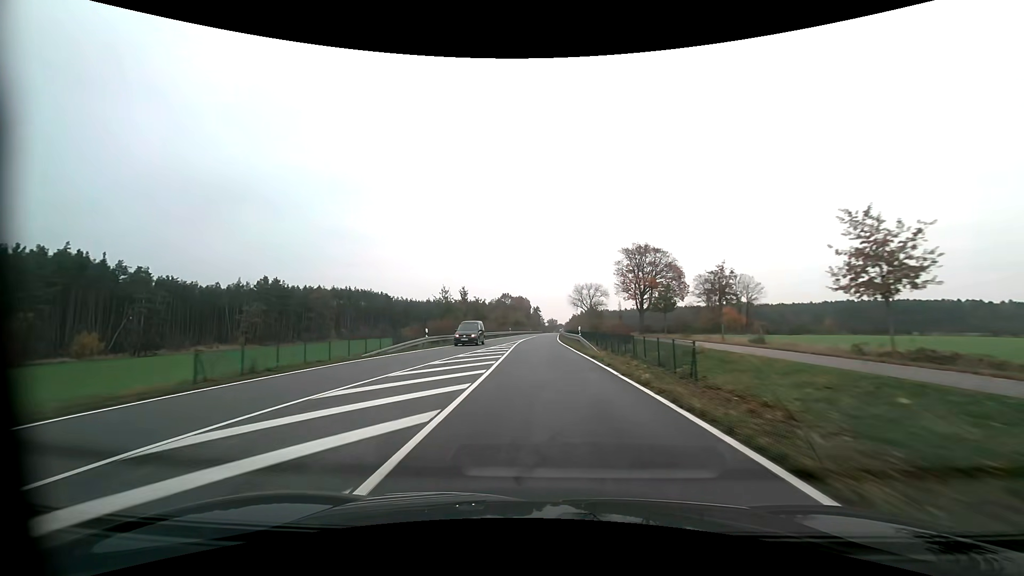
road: primary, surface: asphalt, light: Day
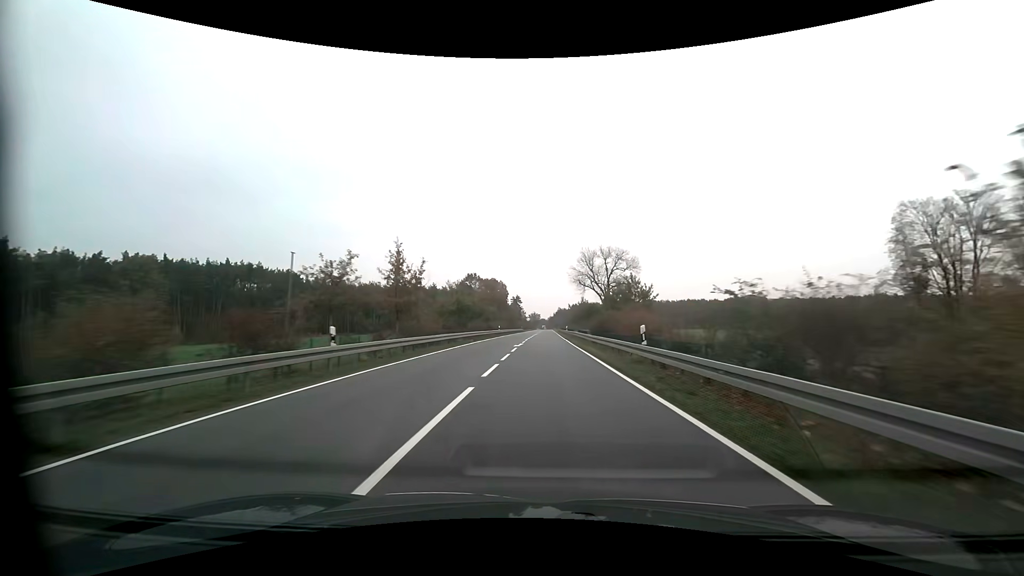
(+0.5, +71.2) m; +2°
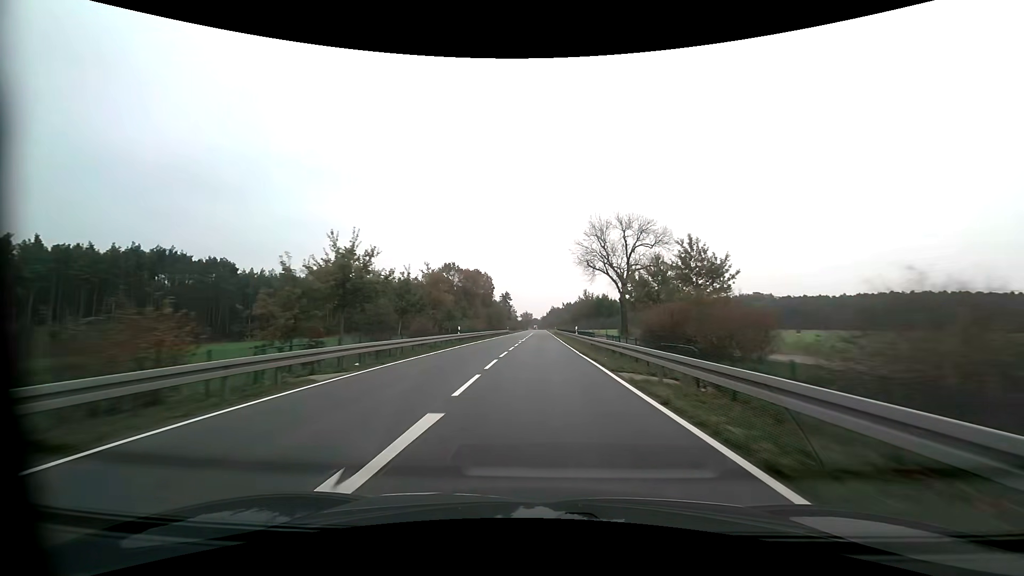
(+0.3, +28.5) m; +1°
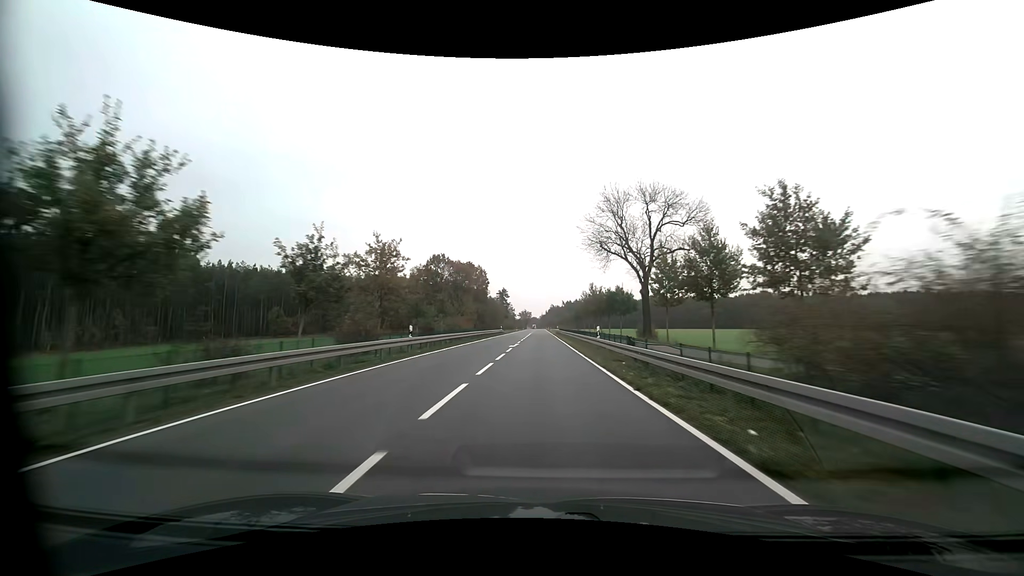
(0.0, +14.4) m; 0°
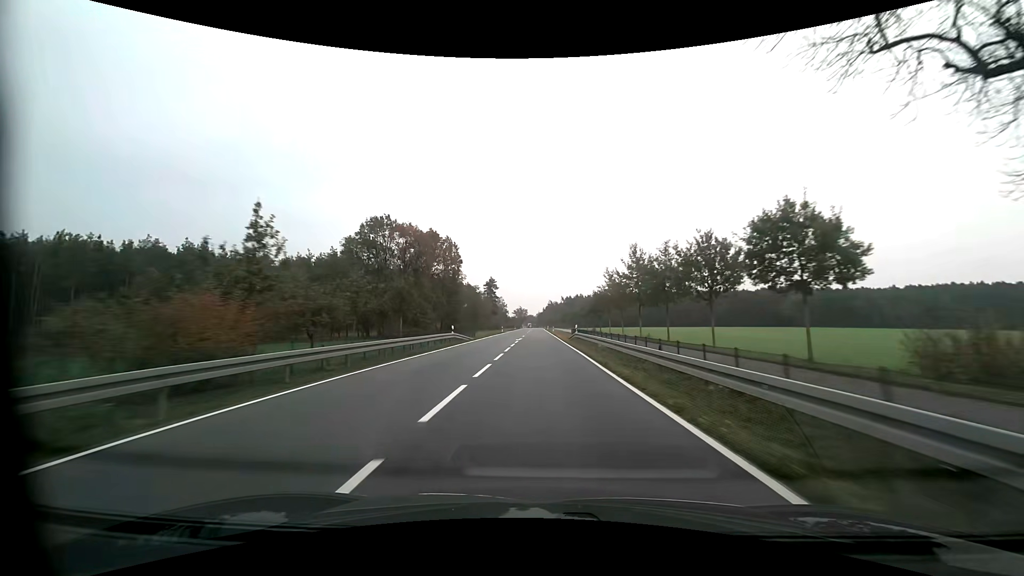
(+0.2, +43.7) m; 0°
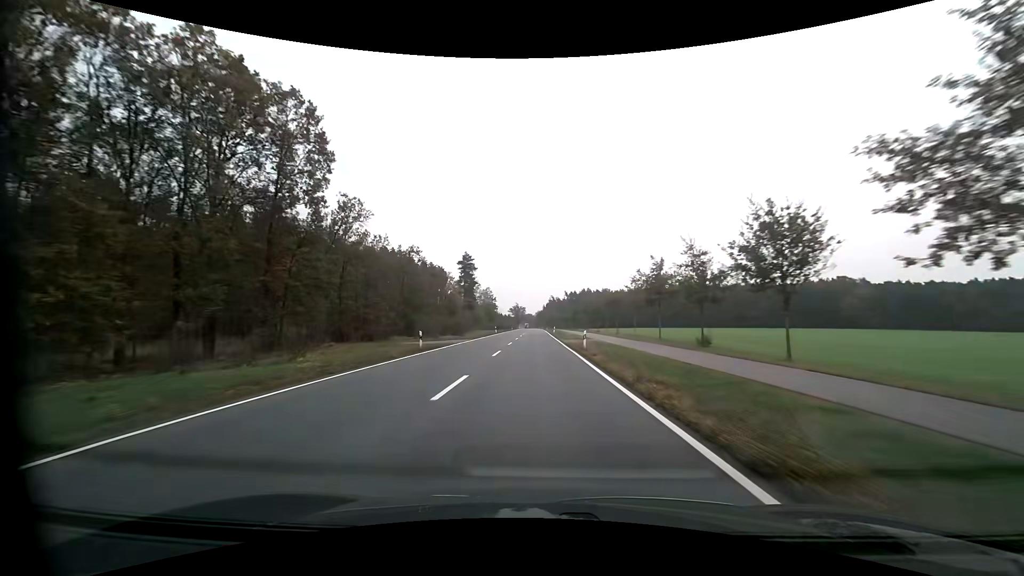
(+0.1, +59.6) m; 0°
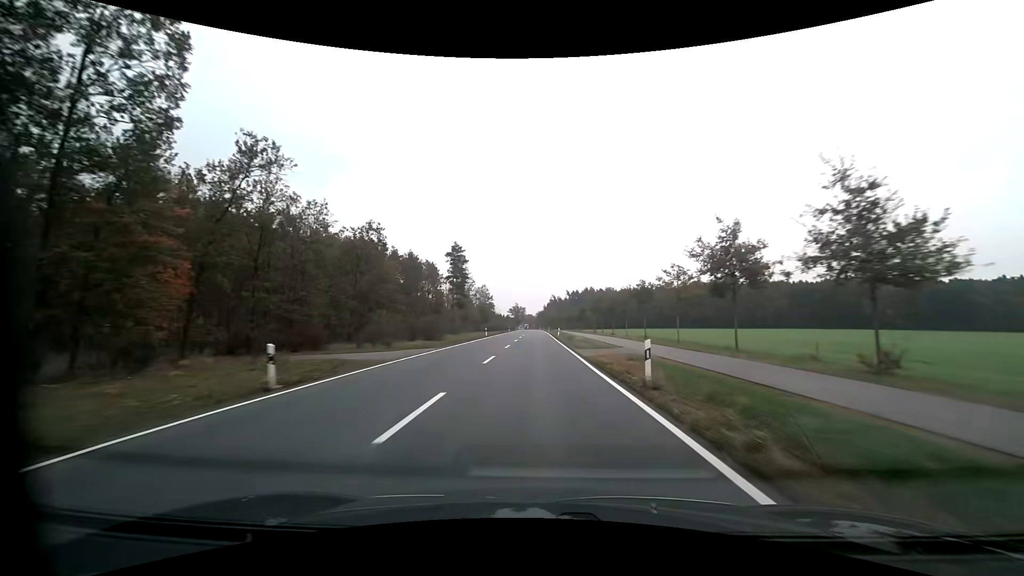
(0.0, +15.1) m; 0°
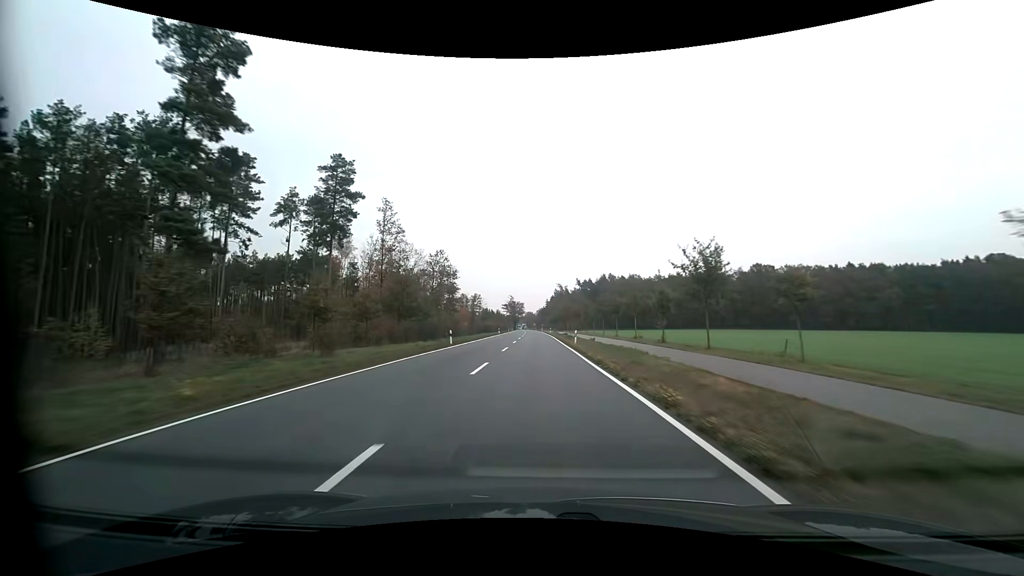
(-0.2, +76.1) m; 0°
(0, +10) (0, +20) (0, +30) (0, +40) (0, +50) (0, +60) (0, +70) (-1, +80) (-1, +90) (-1, +100) m
